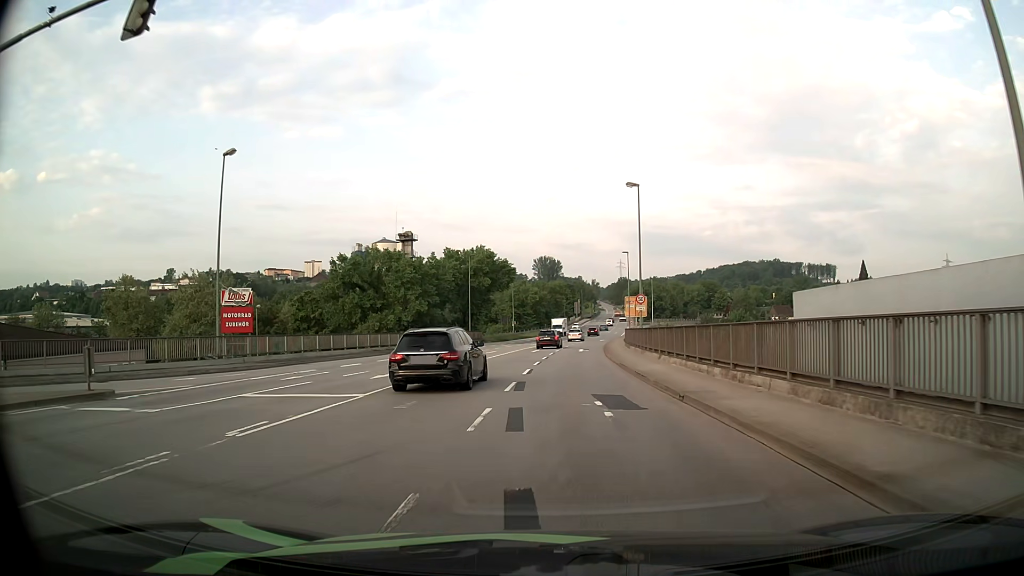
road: primary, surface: asphalt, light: Day
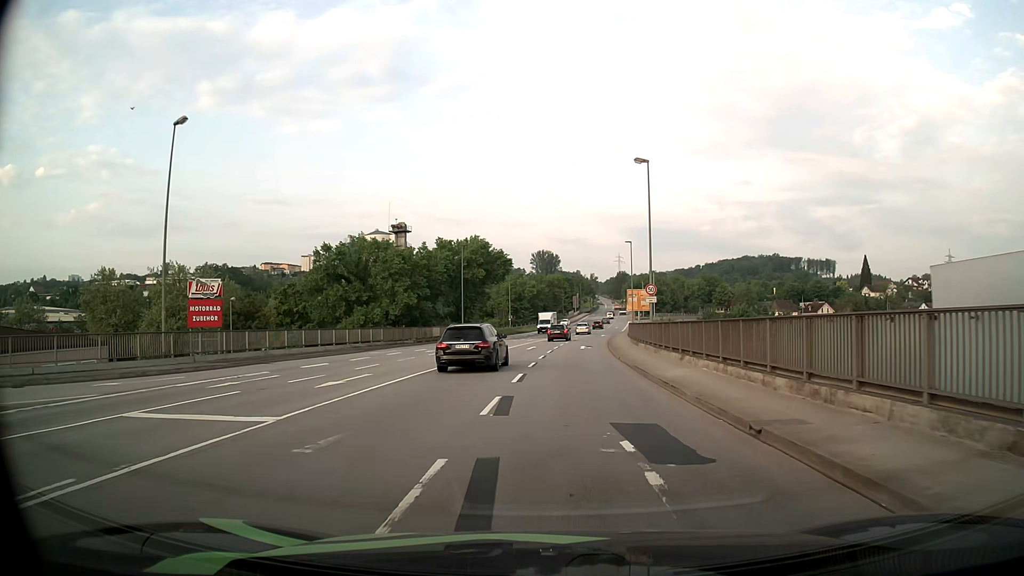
(+0.1, +4.9) m; 0°
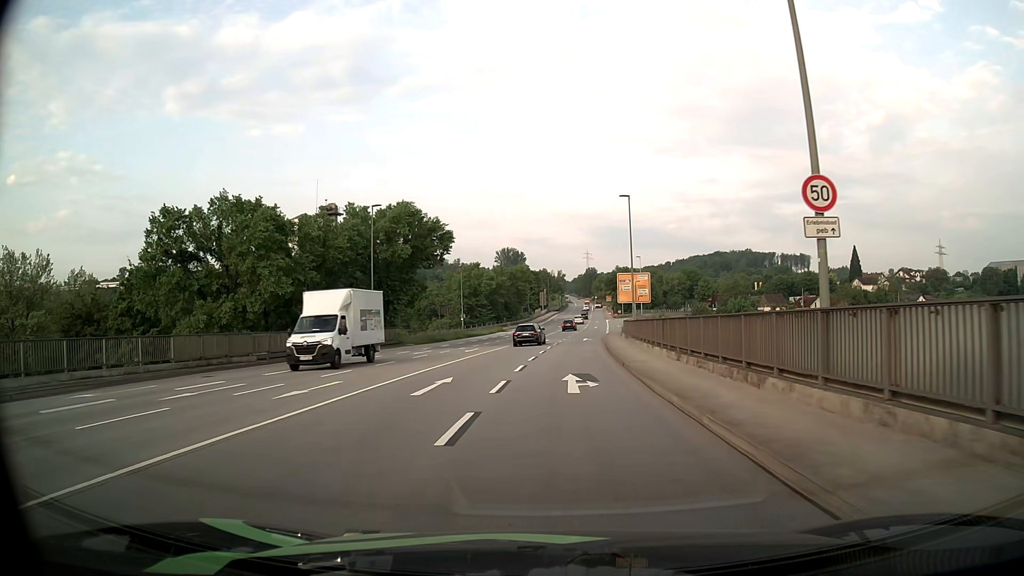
(+0.9, +26.6) m; +3°
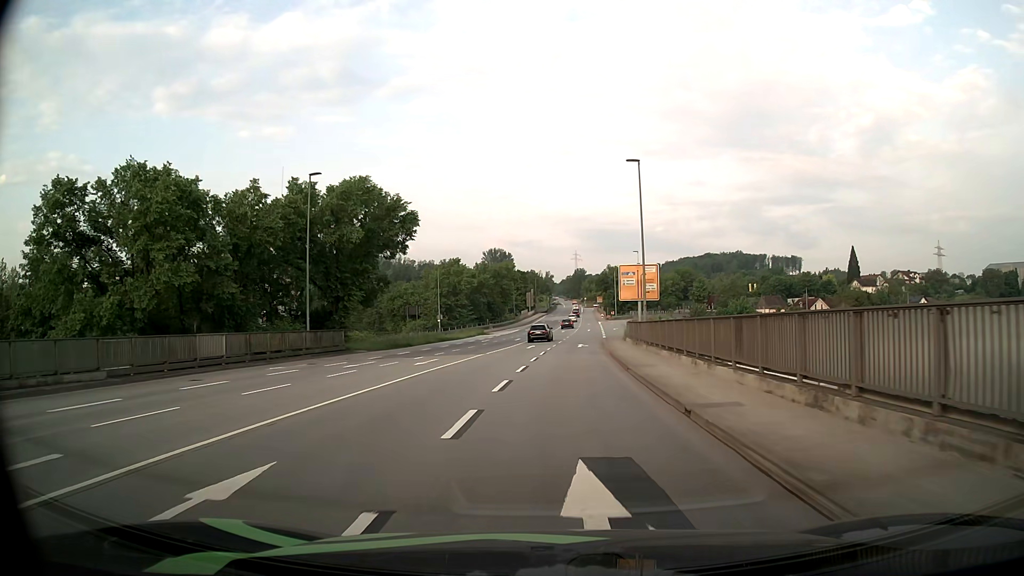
(+0.1, +11.5) m; +1°
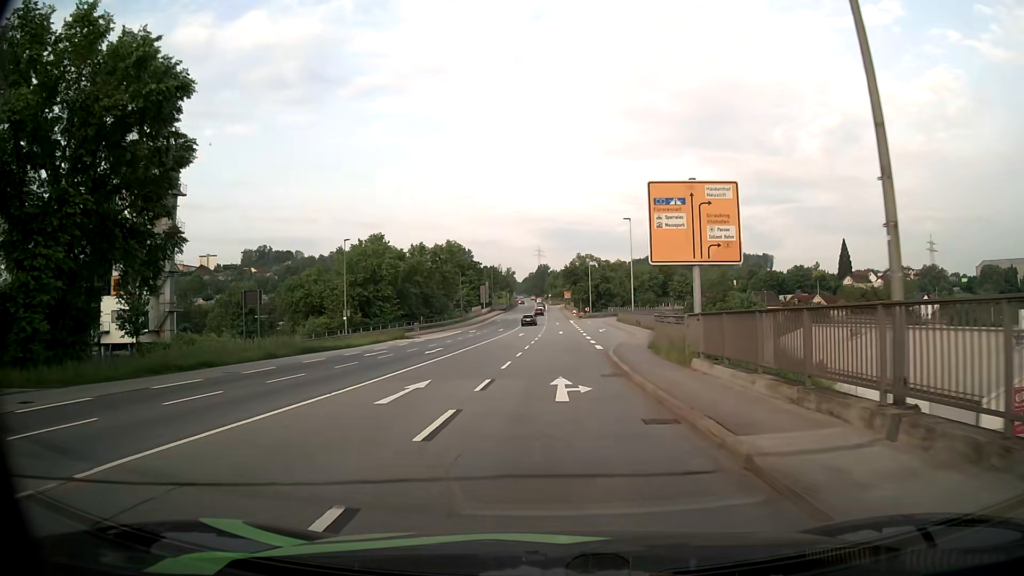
(+0.8, +30.3) m; +3°
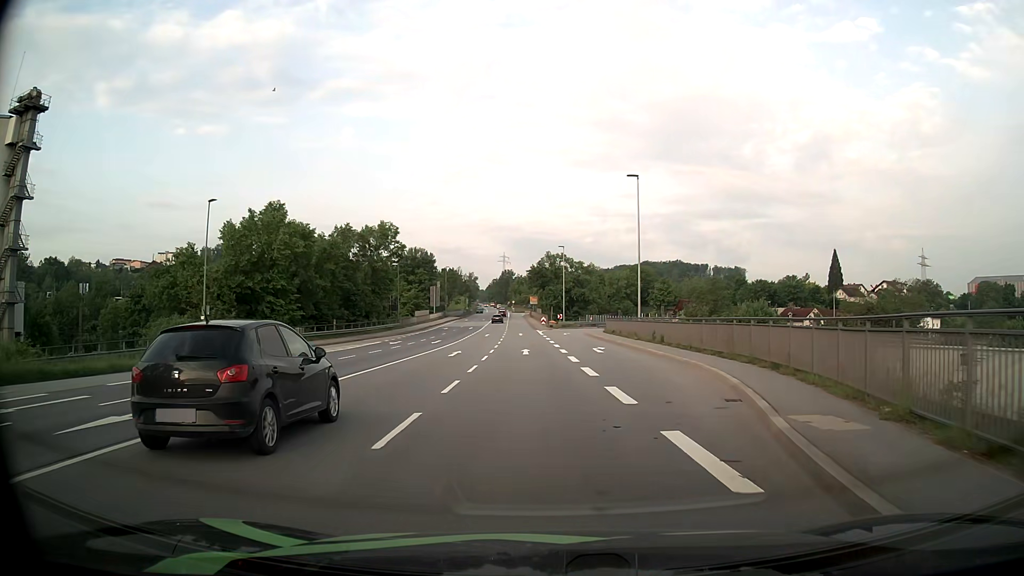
(+0.1, +24.4) m; +3°
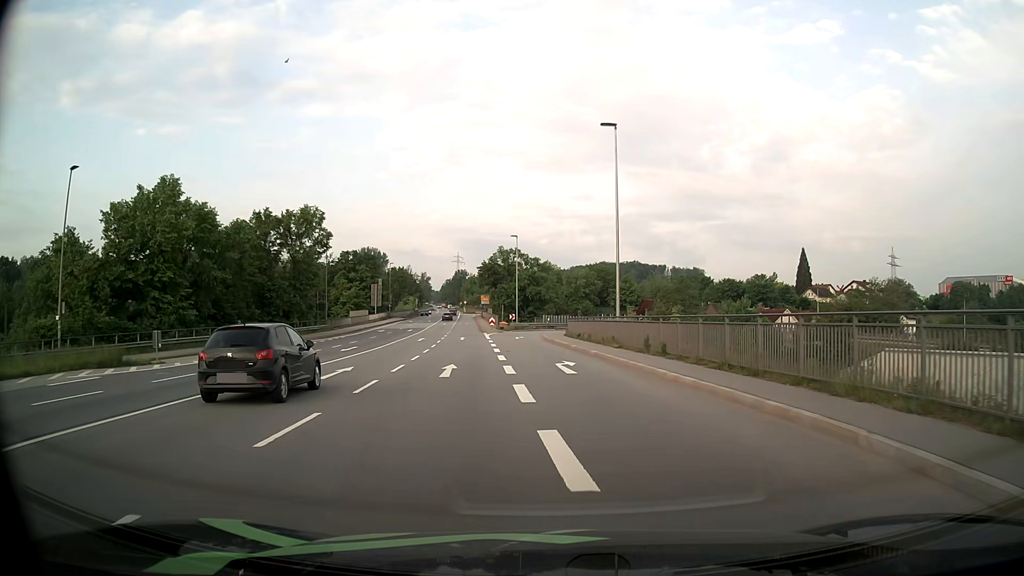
(+0.5, +11.9) m; +4°
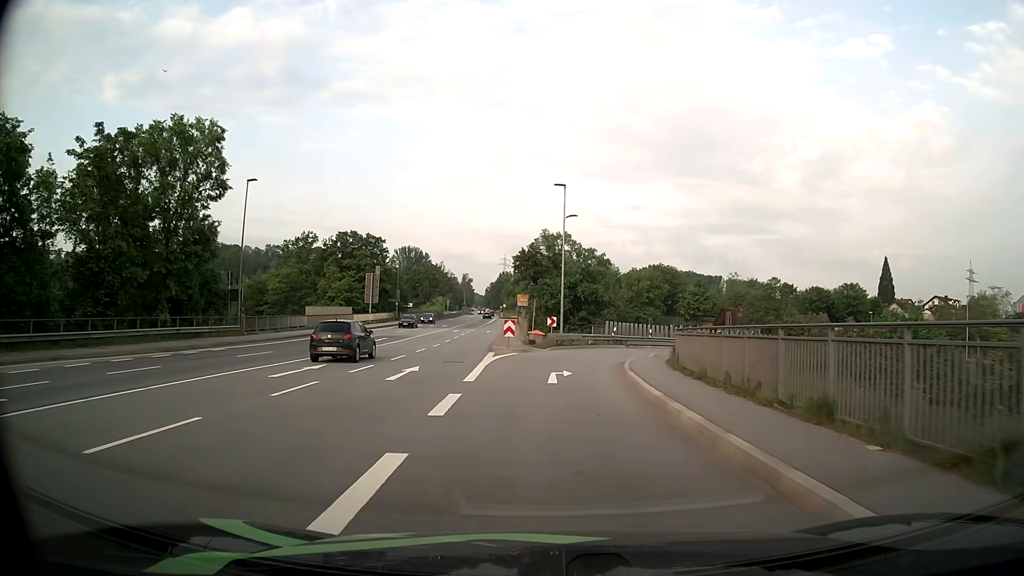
(-0.9, +31.7) m; -4°
(0, +10) (0, +20) (+2, +30) (+4, +39) (+9, +48) (+16, +56) (+24, +61) (+34, +64) (+44, +64) (+54, +62) m
